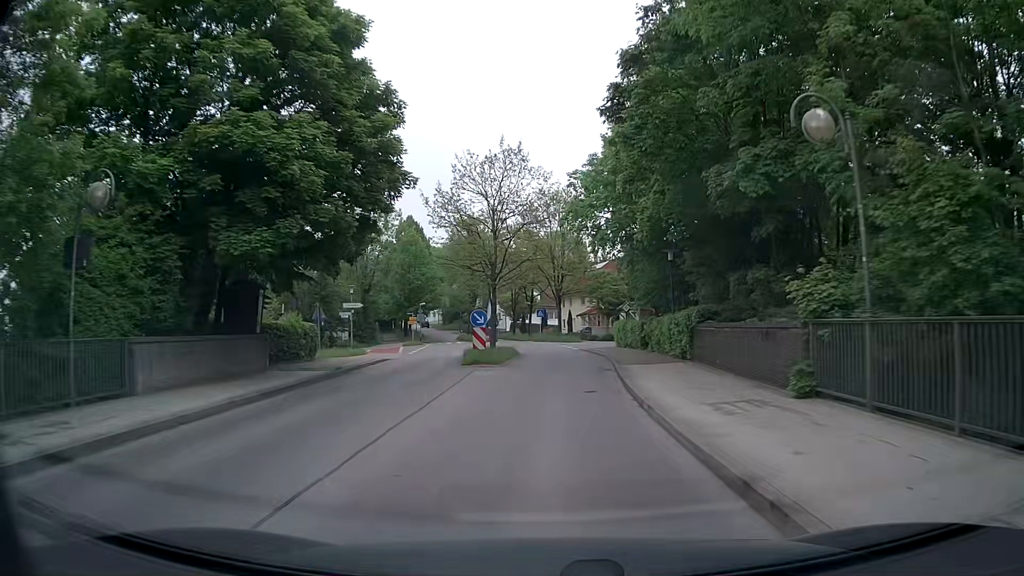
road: tertiary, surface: asphalt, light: Day
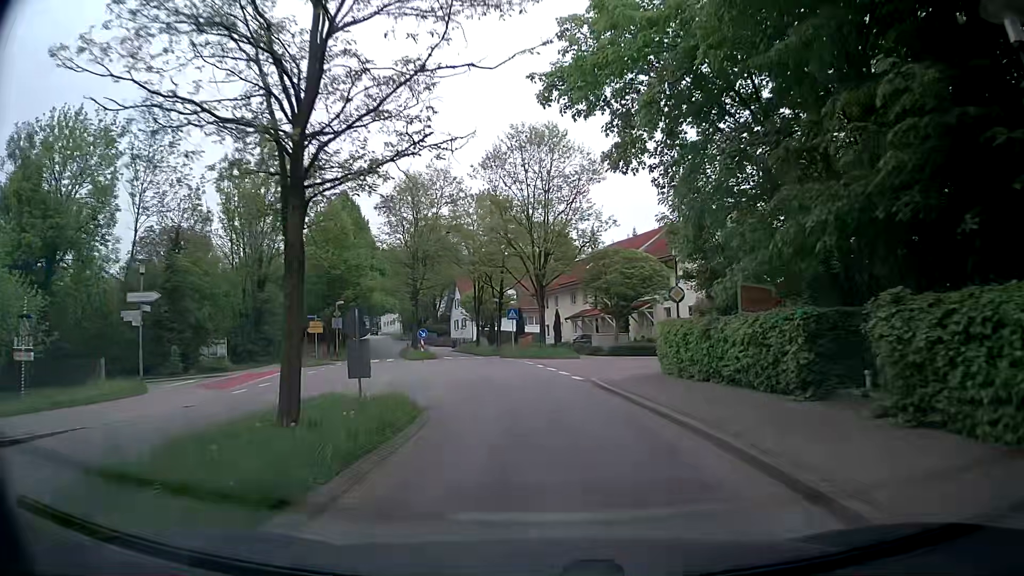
(+0.3, +24.0) m; +2°
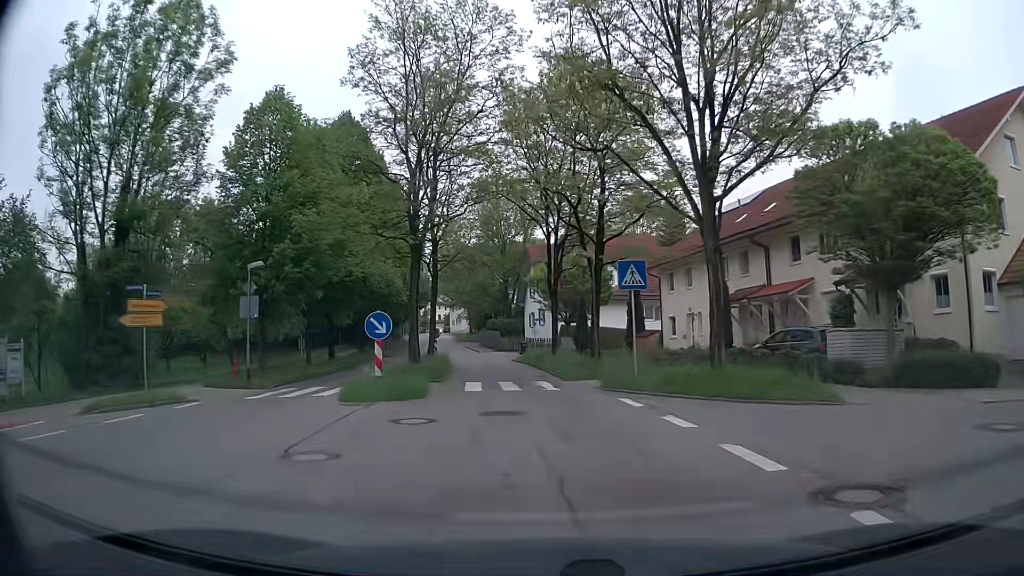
(-1.7, +27.3) m; -7°
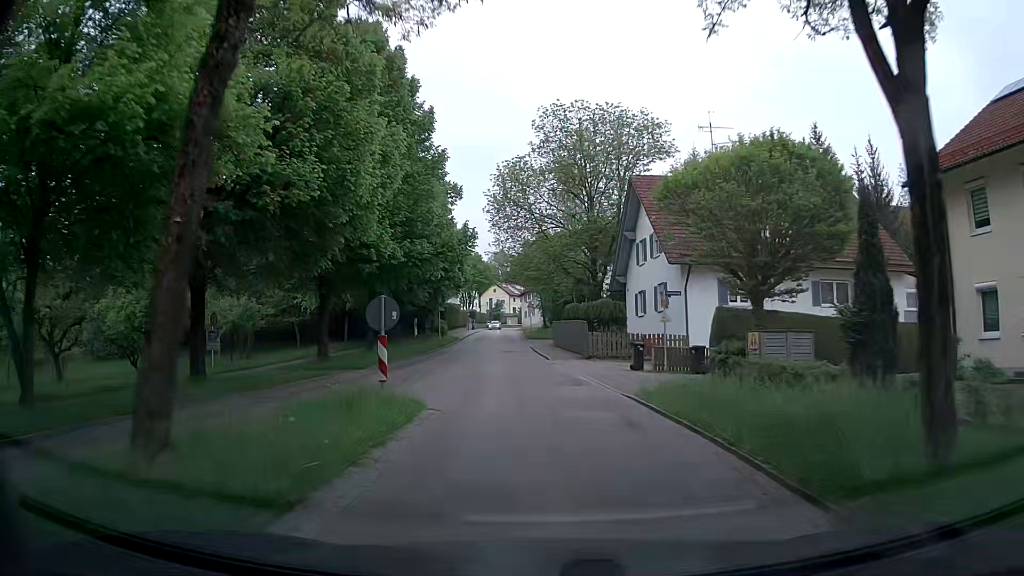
(-2.0, +26.5) m; -8°
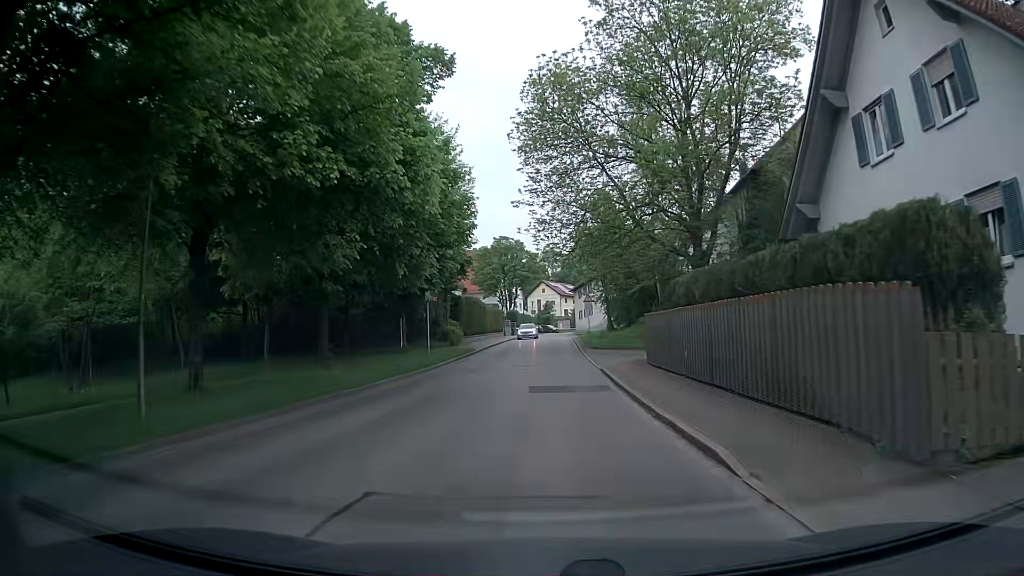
(-0.5, +24.2) m; -4°
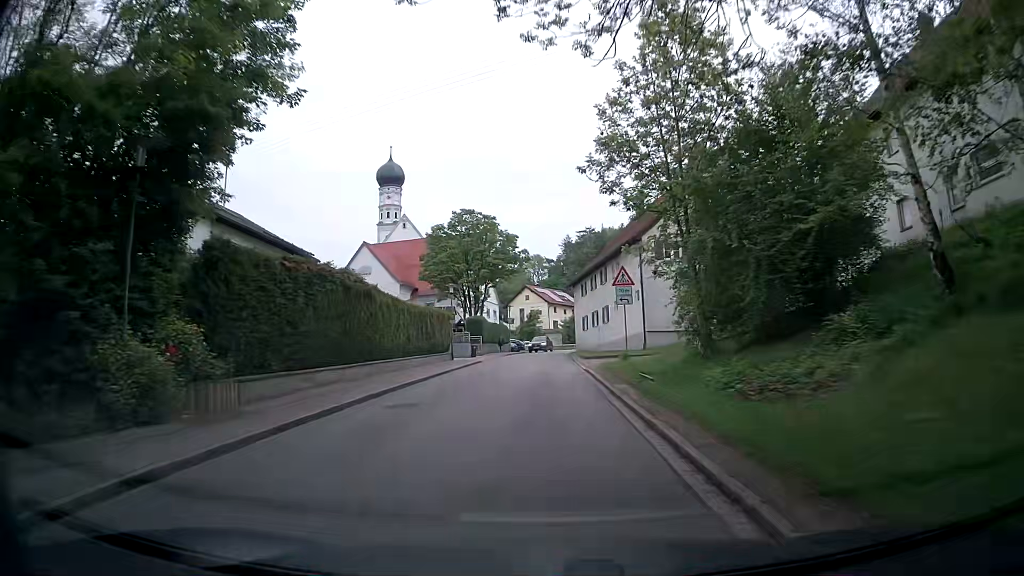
(+0.4, +32.9) m; 0°
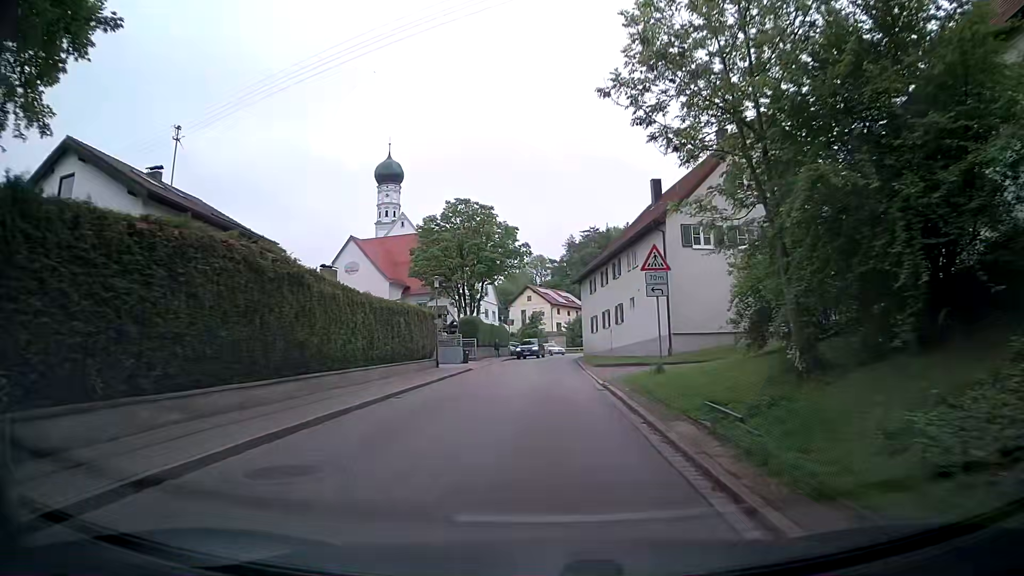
(+0.2, +6.6) m; +1°
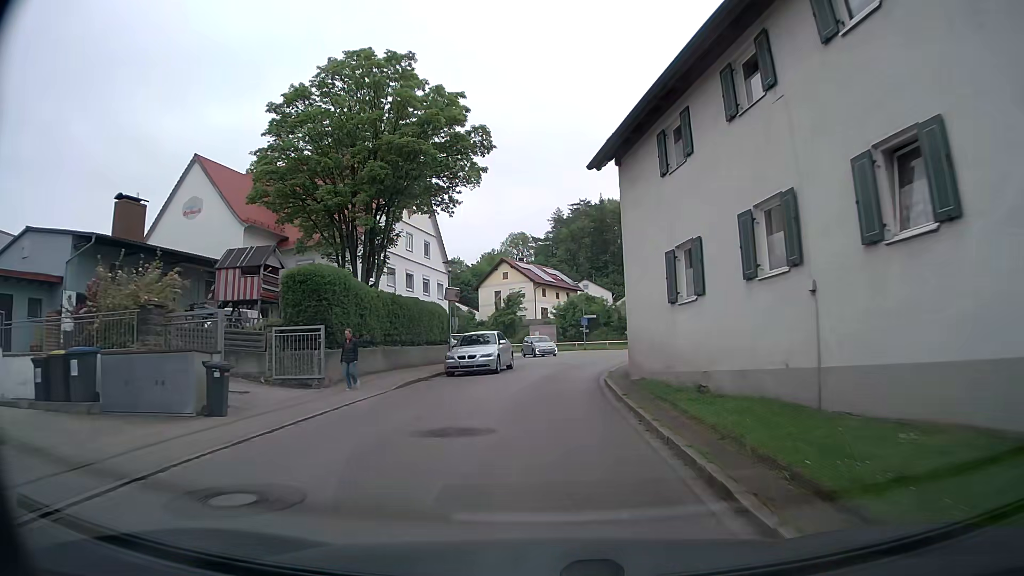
(+0.4, +32.1) m; +1°
(0, +10) (0, +20) (+2, +30) (+3, +40) (+3, +50) (-2, +58) (-11, +62) (-21, +64) (-30, +67) (-36, +74) m
